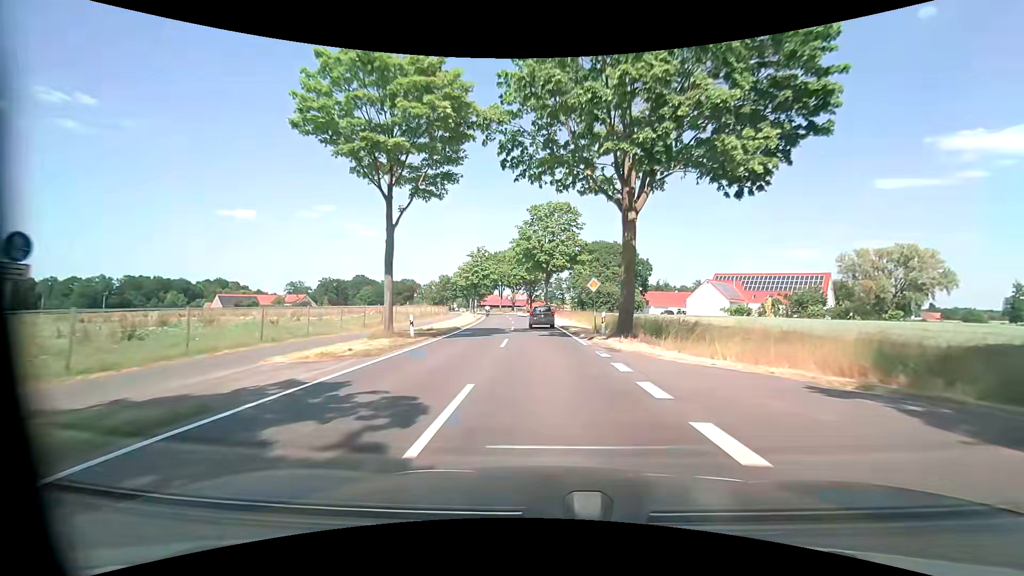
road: tertiary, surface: asphalt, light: Day
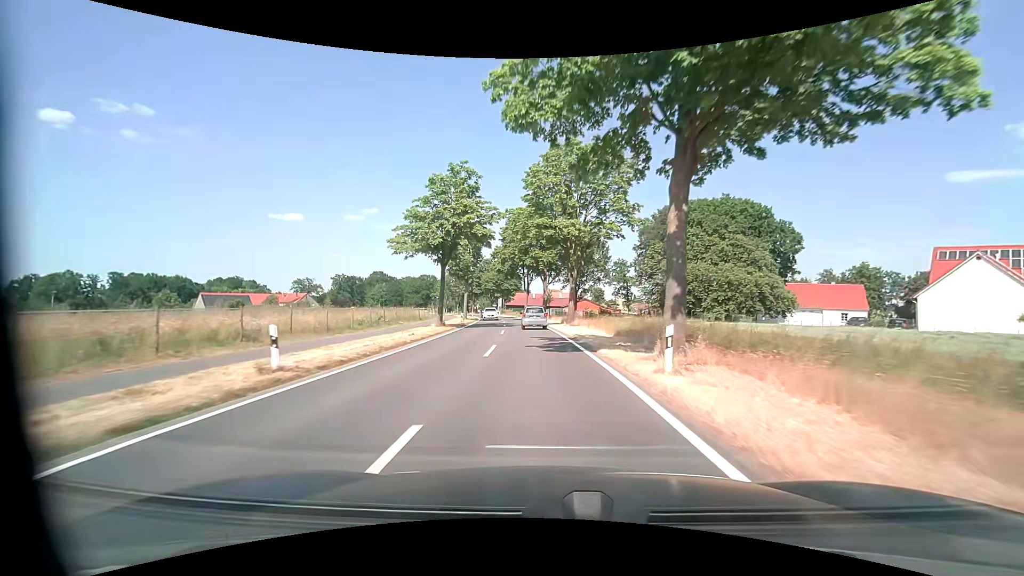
(-1.9, +50.6) m; -5°
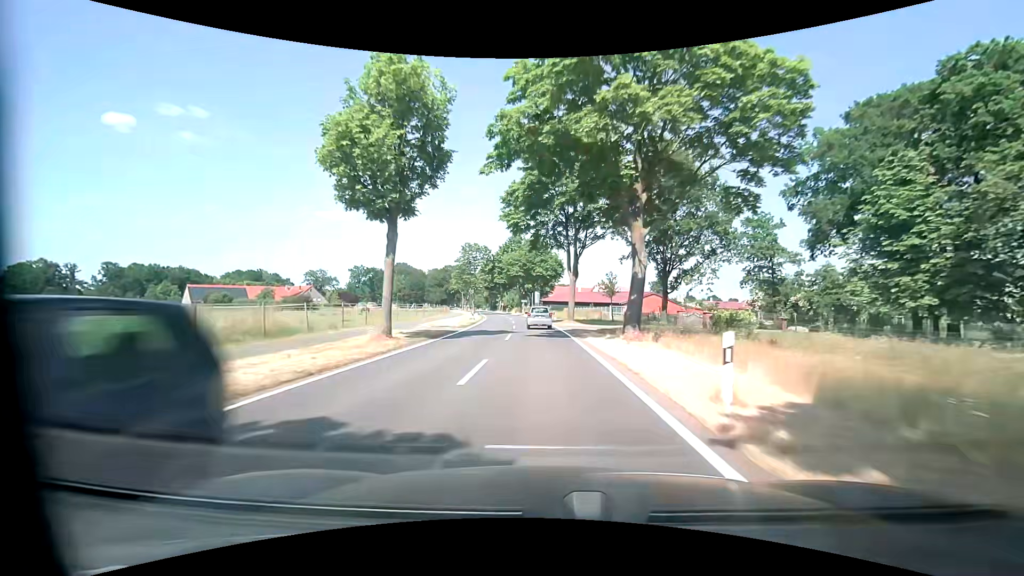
(-1.7, +40.7) m; -4°
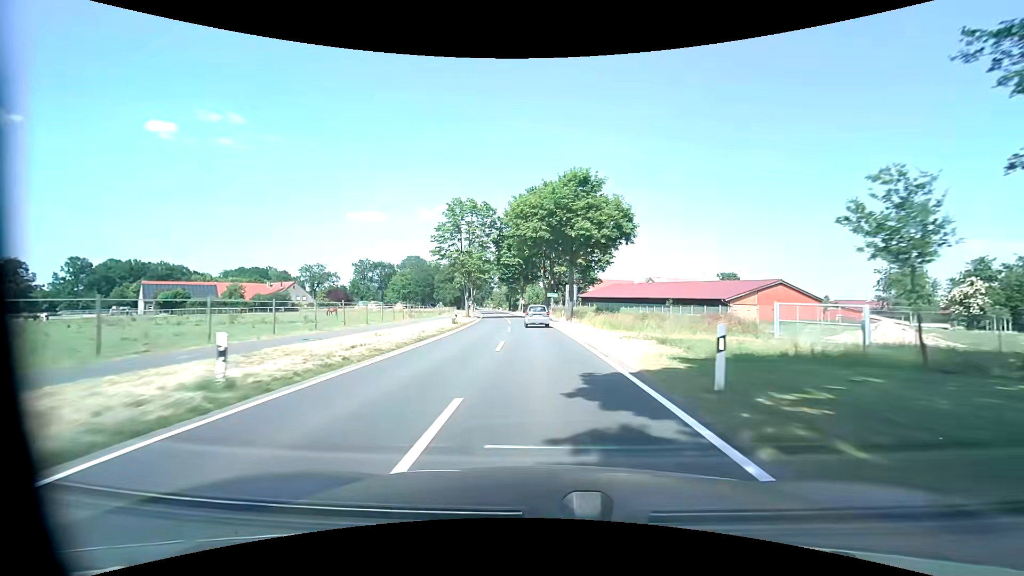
(-1.6, +41.1) m; -4°
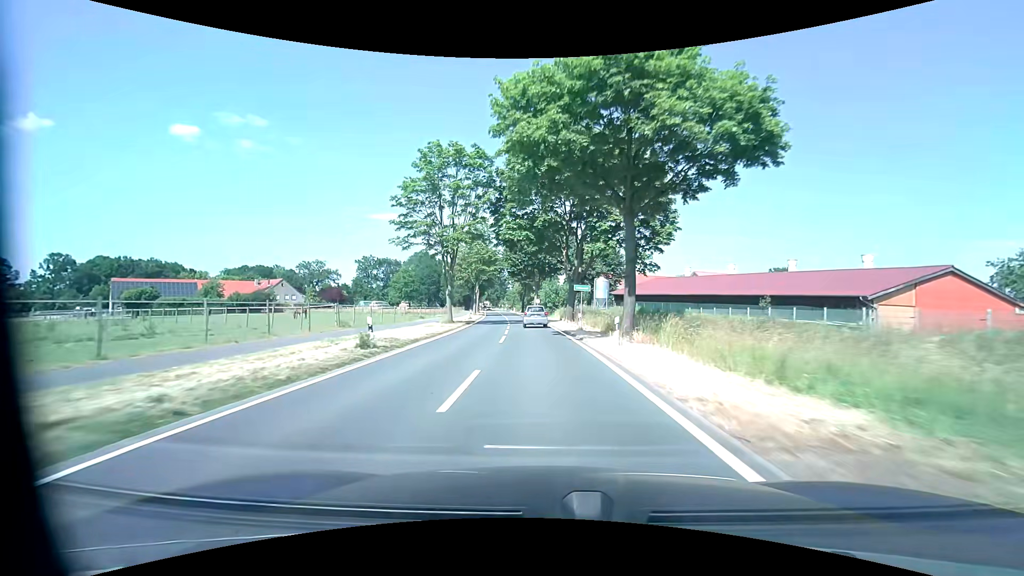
(-0.3, +20.7) m; -2°
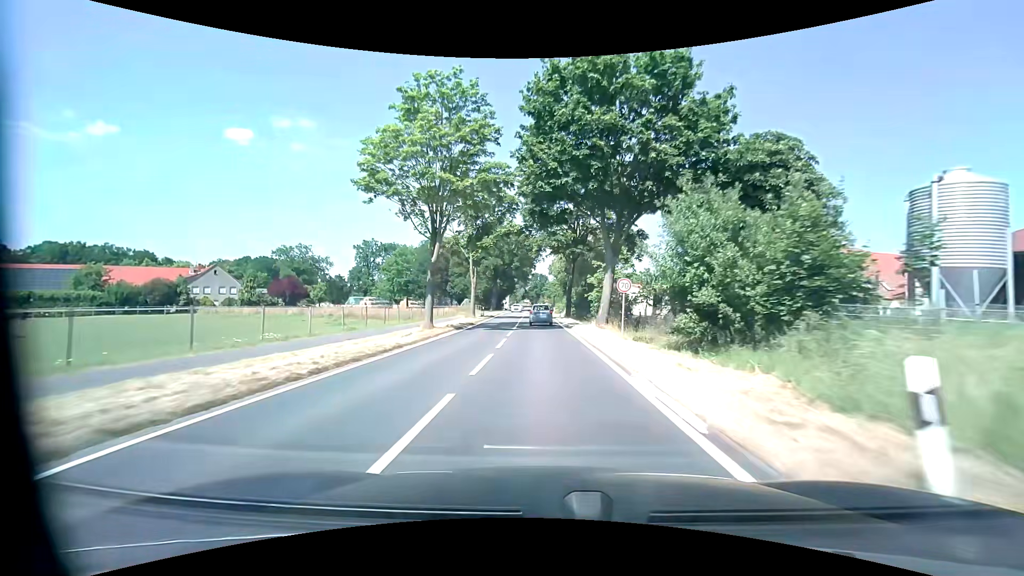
(-2.3, +52.1) m; -5°
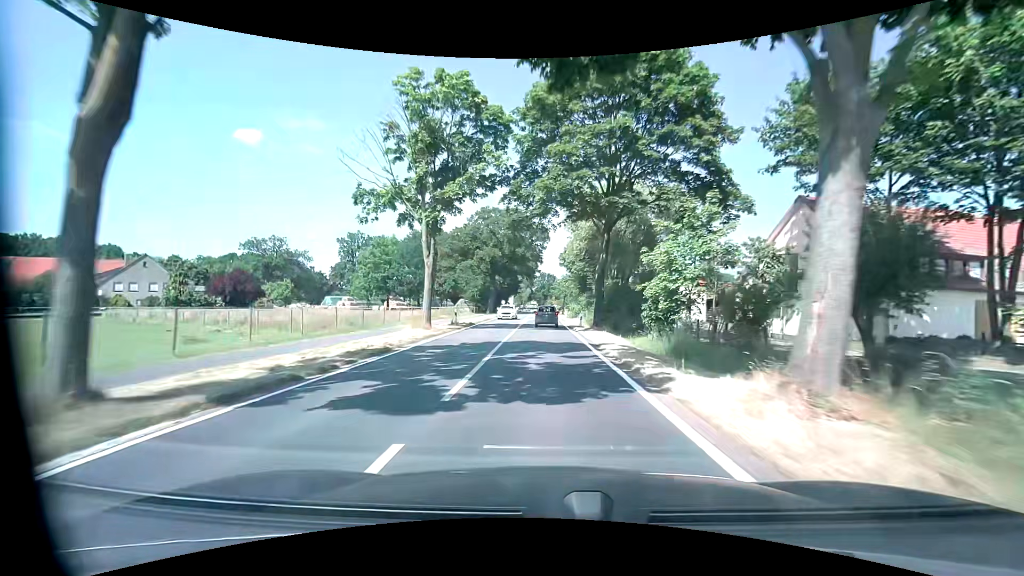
(-0.2, +21.1) m; -1°
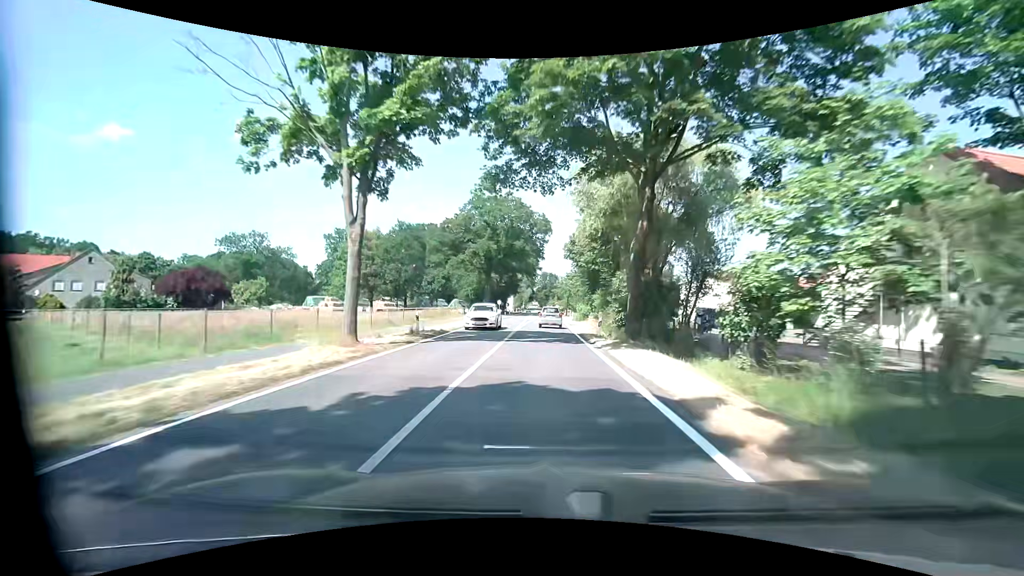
(0.0, +10.6) m; 0°
(0, +10) (0, +20) (0, +30) (0, +40) (0, +50) (0, +60) (0, +70) (0, +80) (0, +90) (-1, +100) m
